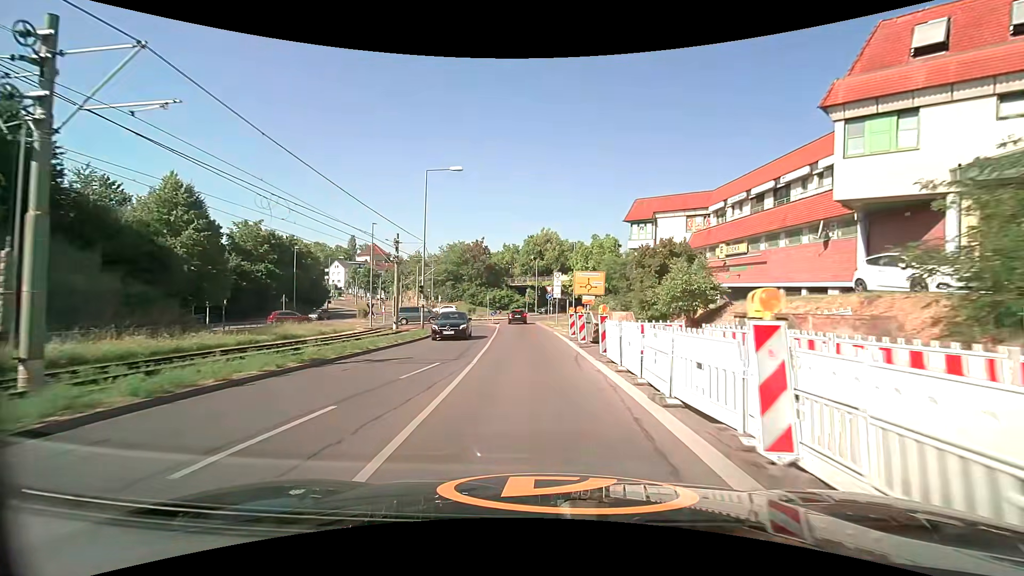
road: tertiary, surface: asphalt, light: Day
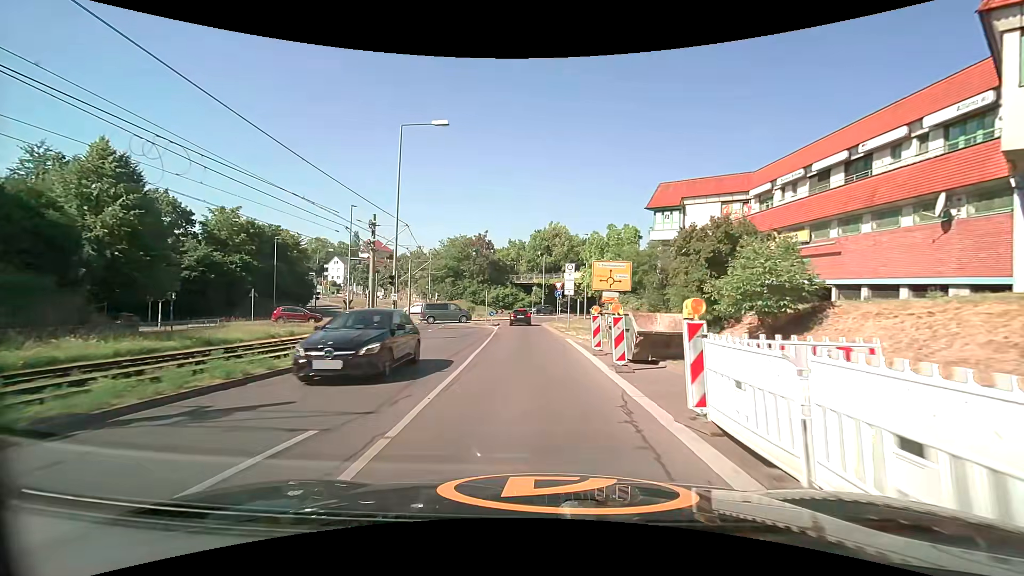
(-0.1, +7.6) m; -1°
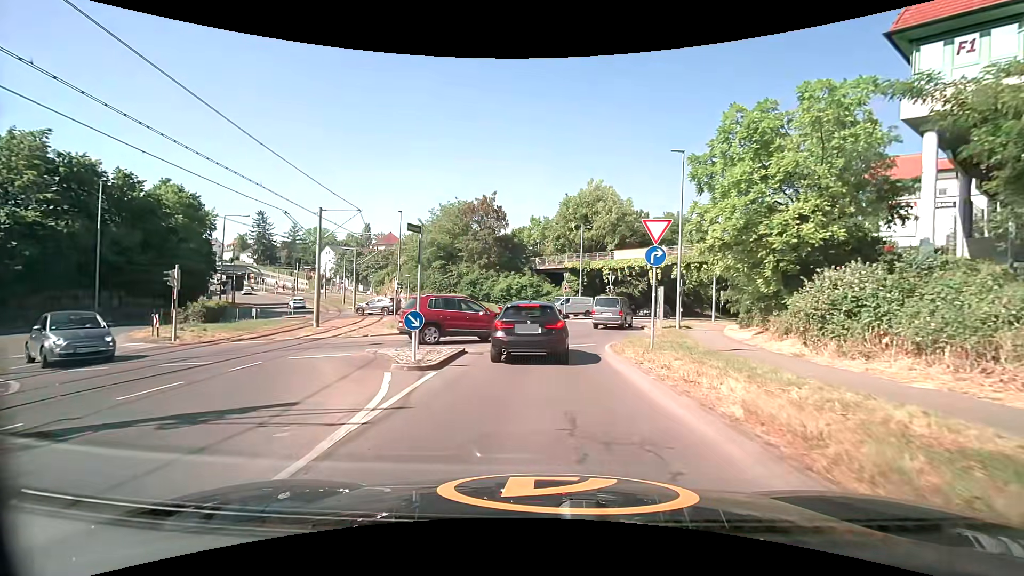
(-0.8, +30.0) m; -4°
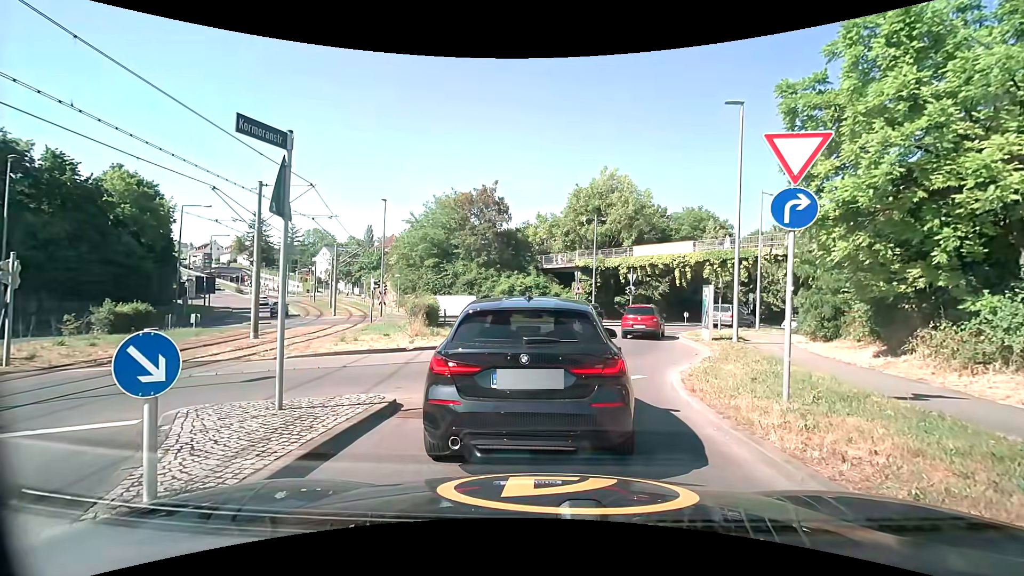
(0.0, +6.5) m; +2°
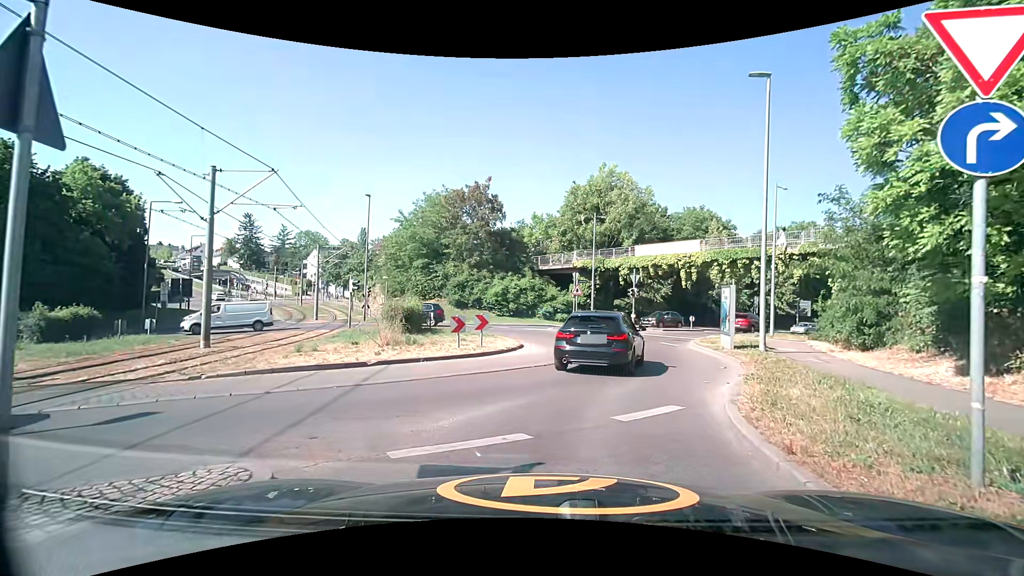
(-0.1, +3.2) m; -1°
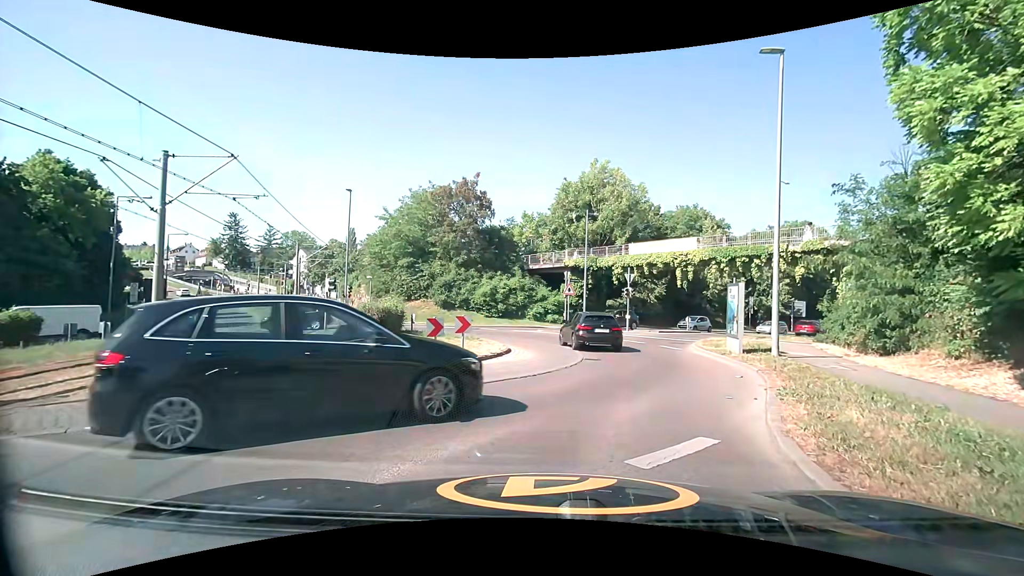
(0.0, +1.9) m; -1°
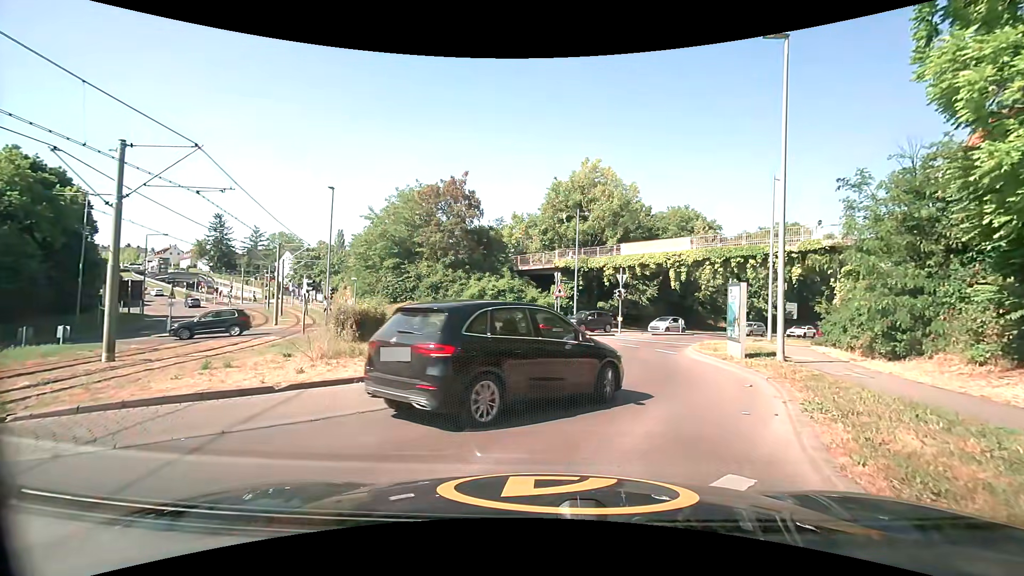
(+0.1, +1.4) m; +1°
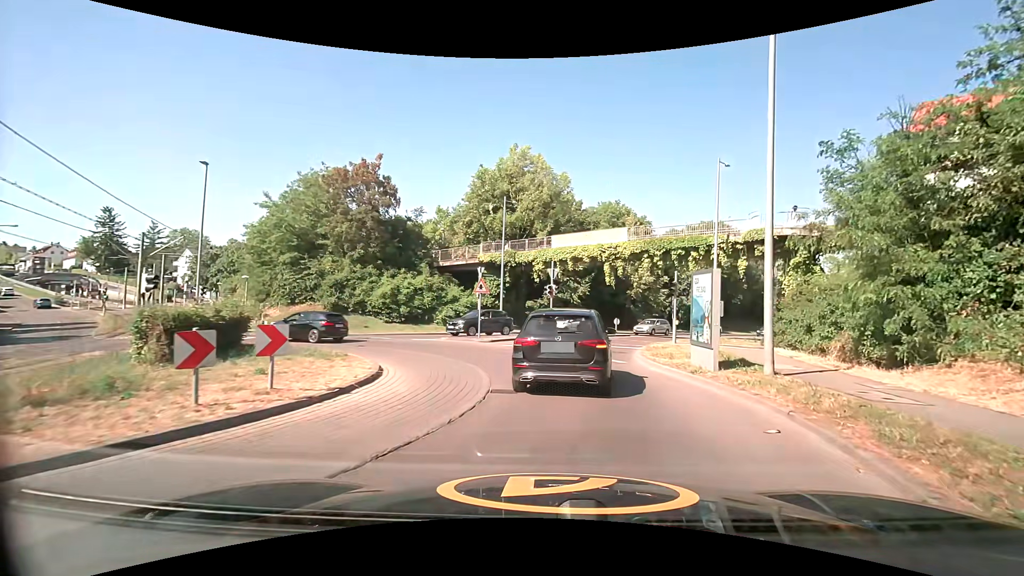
(+0.6, +5.4) m; +11°
(0, +10) (+2, +20) (+5, +29) (+10, +38) (+15, +46) (+21, +54) (+27, +62) (+33, +71) (+39, +79) (+44, +87) m
